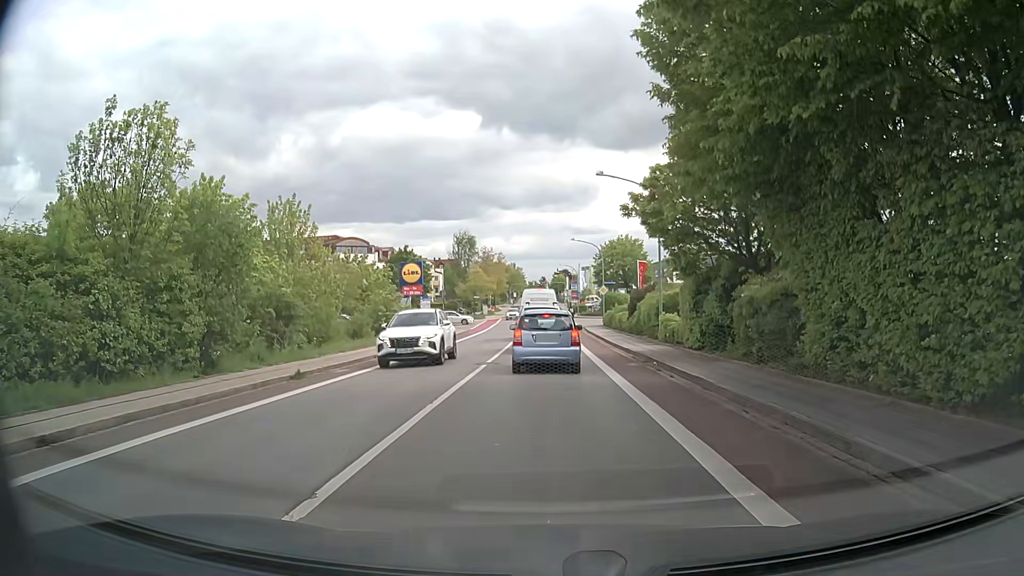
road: tertiary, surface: asphalt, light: Day
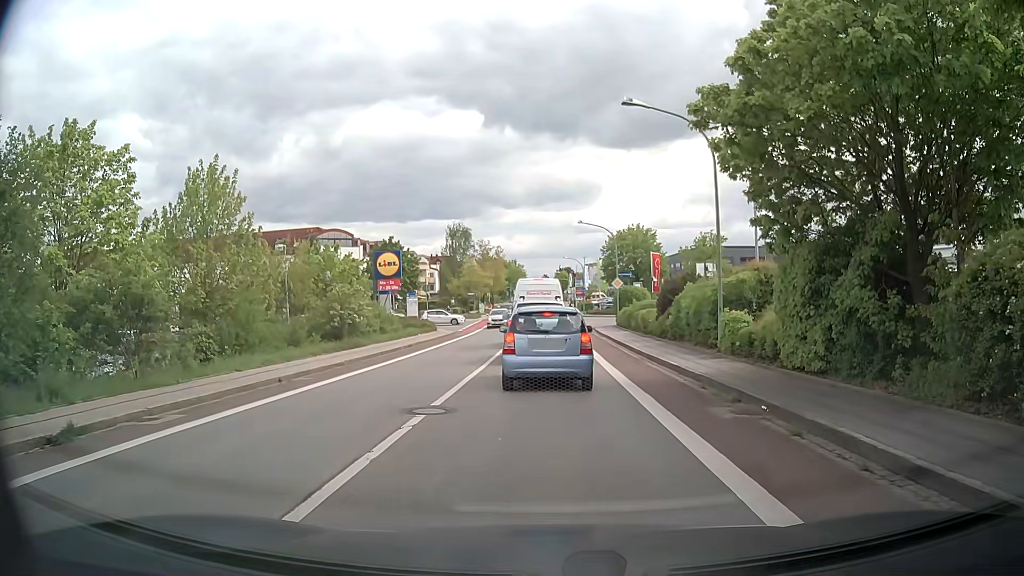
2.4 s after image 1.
(0.0, +9.4) m; +1°
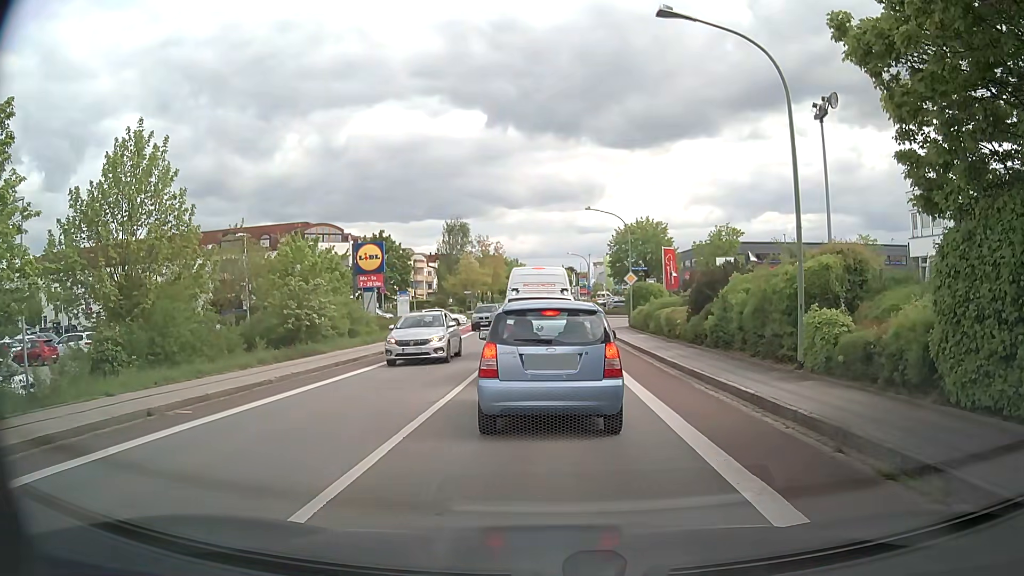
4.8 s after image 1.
(-0.2, +5.8) m; -1°
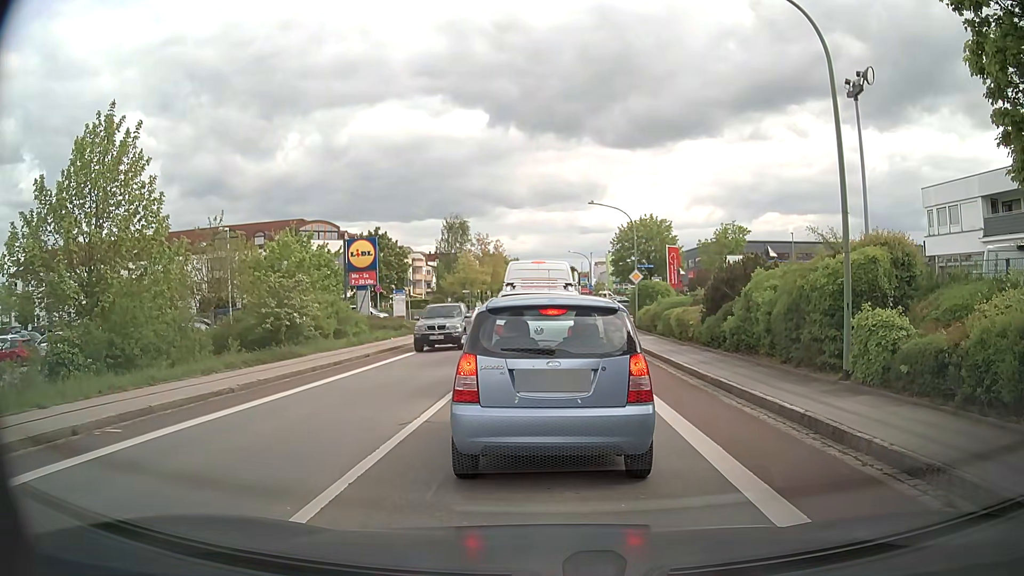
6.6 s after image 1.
(0.0, +2.0) m; 0°
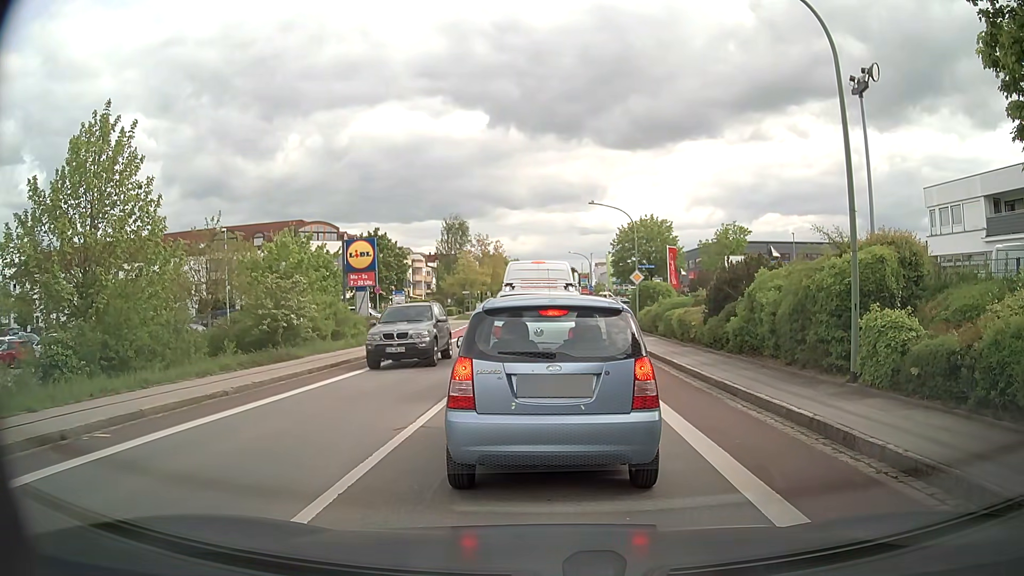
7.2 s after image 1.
(0.0, +0.3) m; 0°
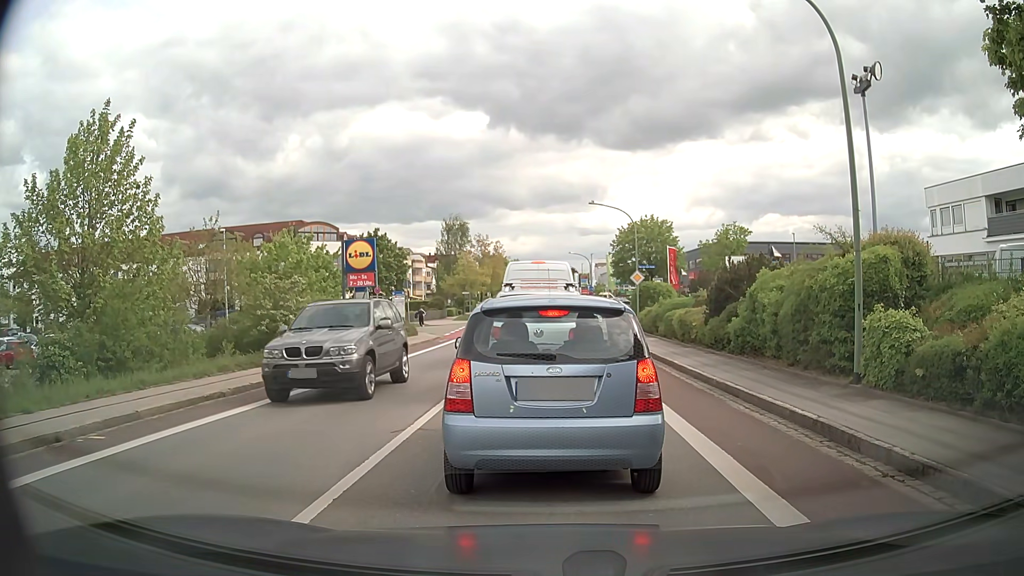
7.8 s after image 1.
(0.0, +0.1) m; 0°
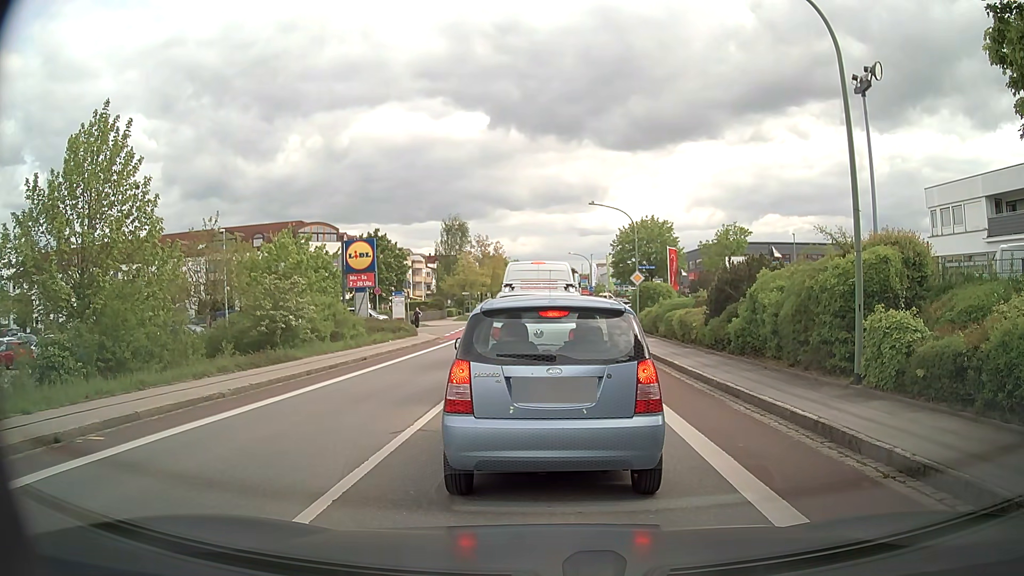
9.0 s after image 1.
(0.0, +0.1) m; 0°
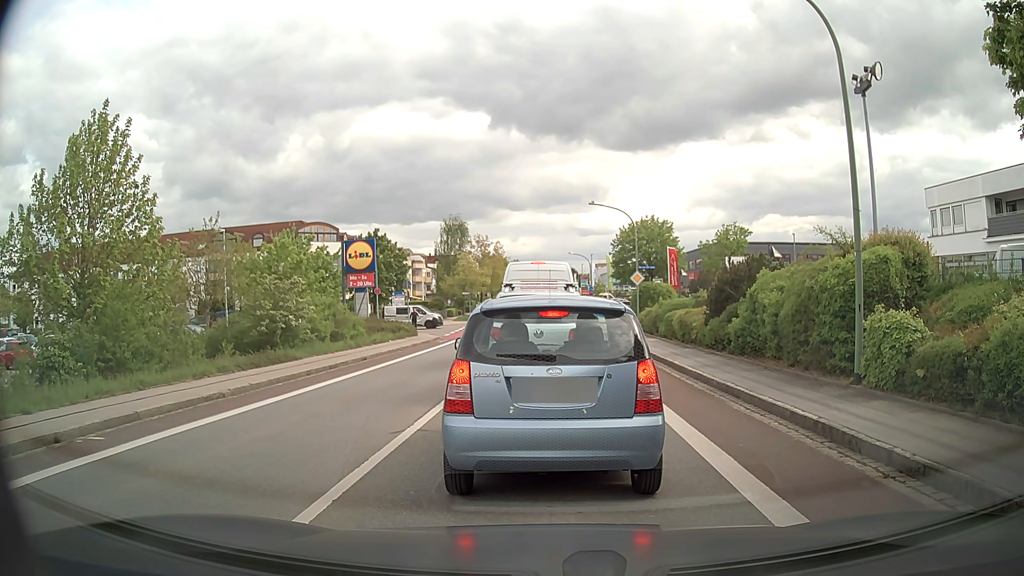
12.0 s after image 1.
(0.0, 0.0) m; 0°
